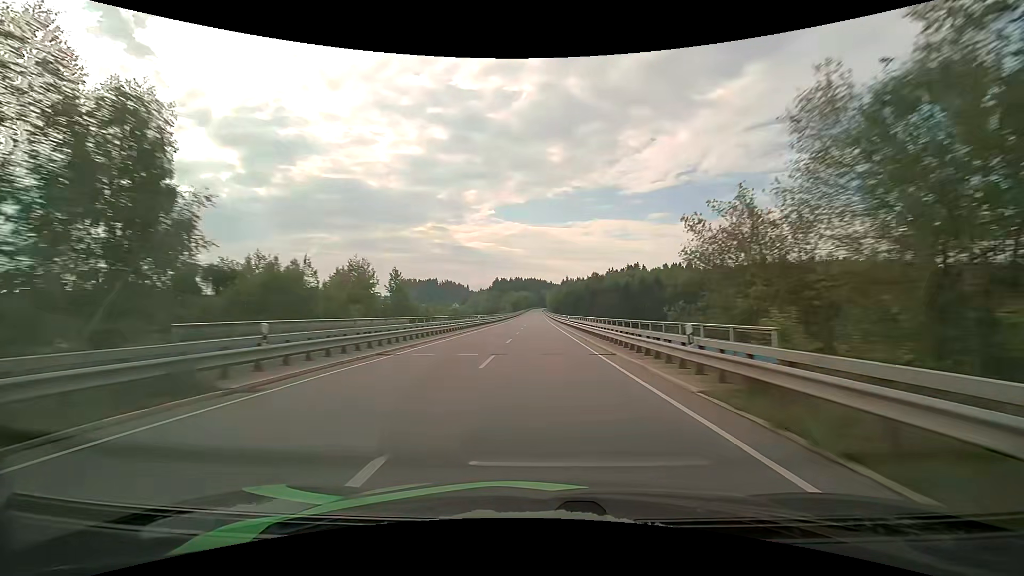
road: primary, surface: asphalt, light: Day
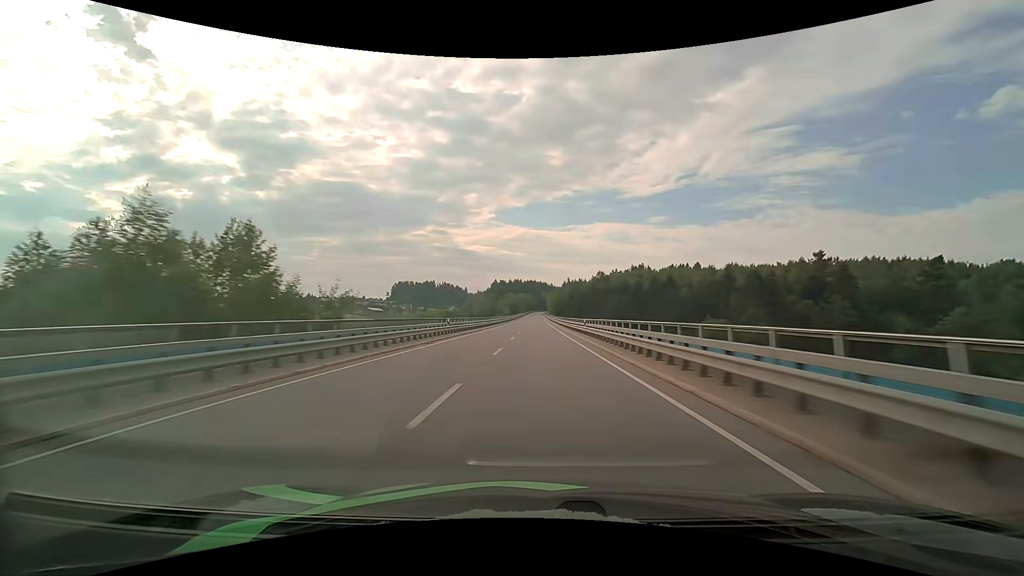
(0.0, +19.2) m; 0°
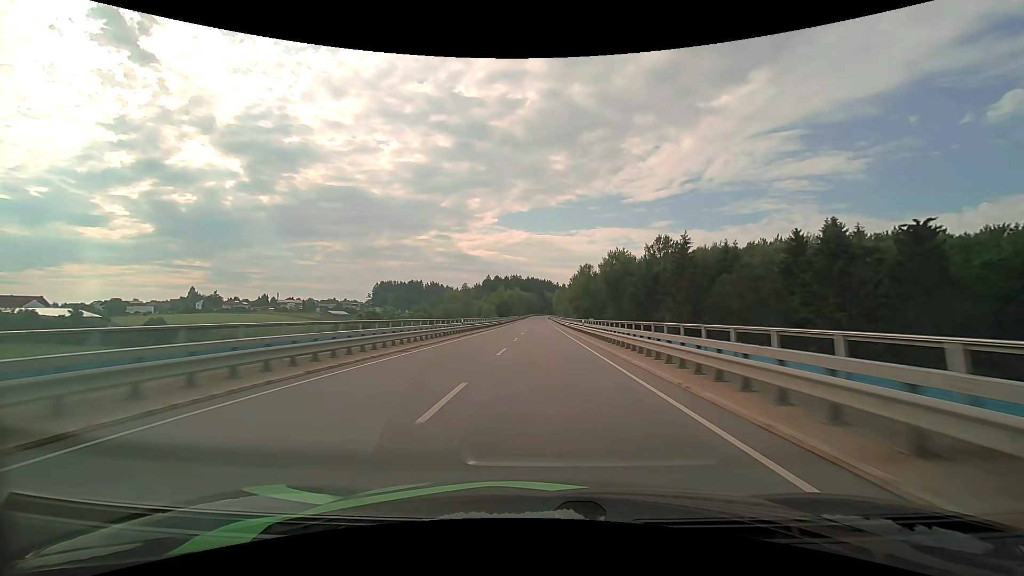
(-0.3, +95.6) m; 0°
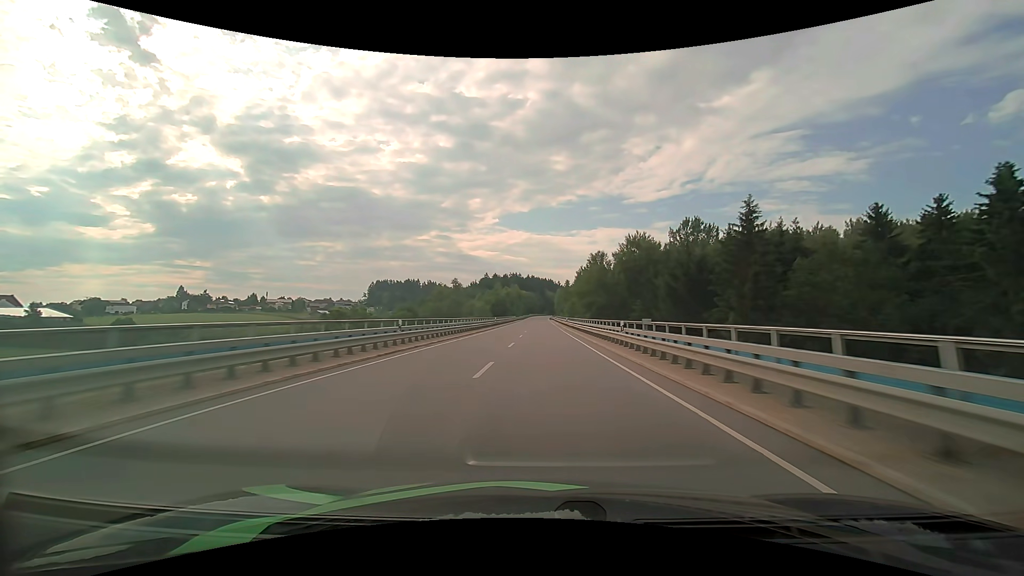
(0.0, +18.9) m; 0°
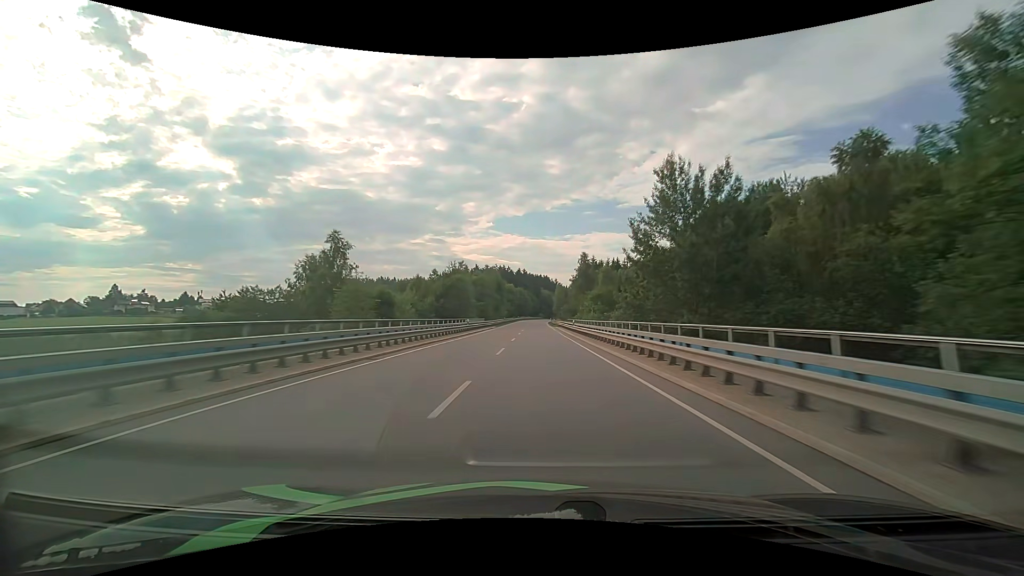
(+0.4, +75.2) m; +1°
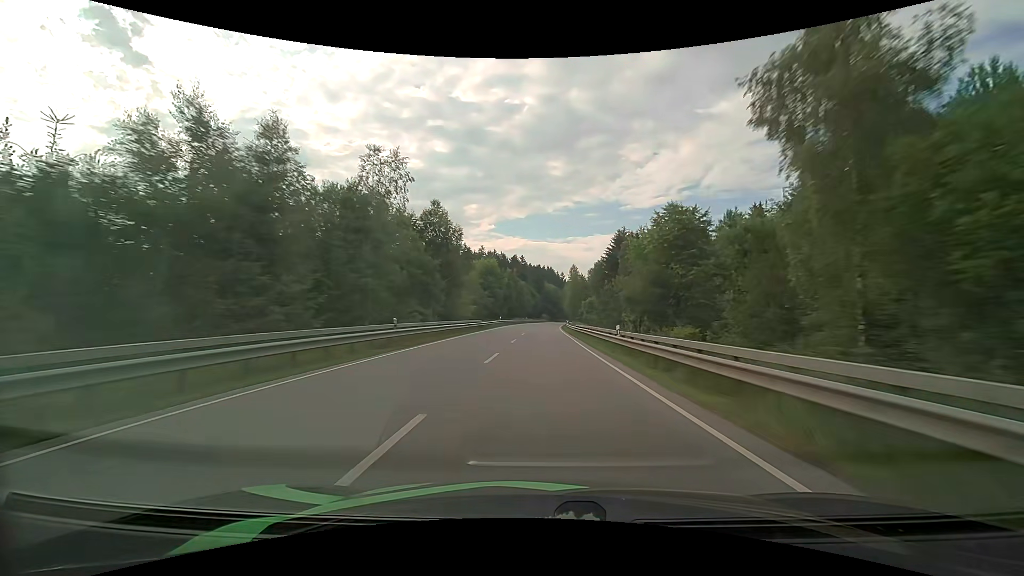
(-0.3, +74.6) m; 0°
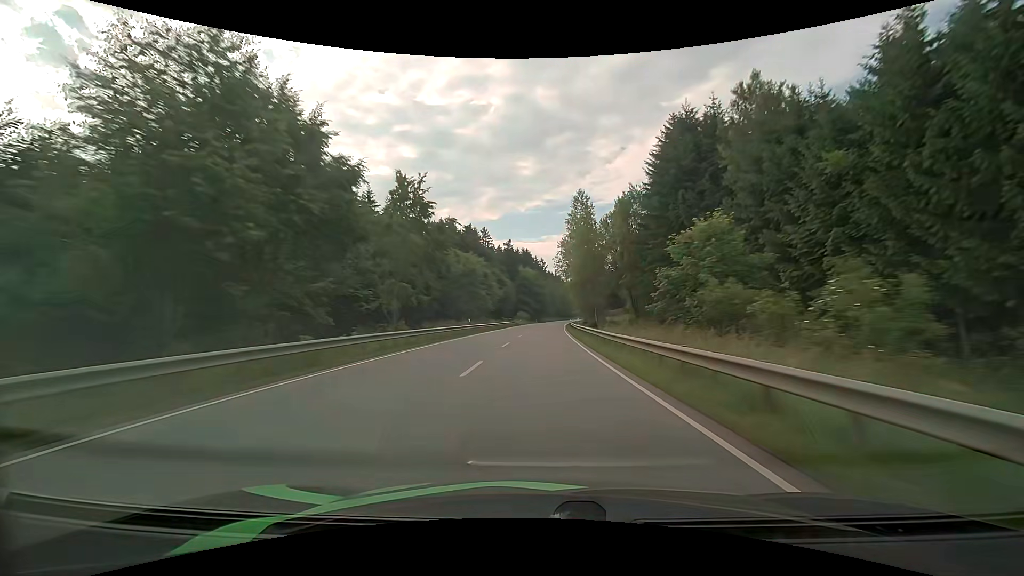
(+1.2, +74.3) m; +2°
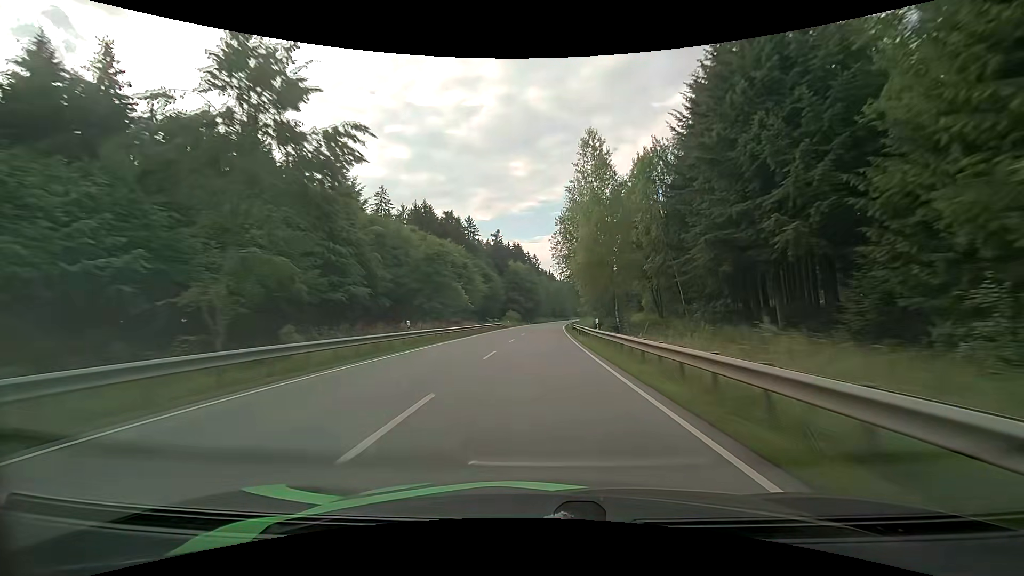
(+0.1, +18.4) m; +1°
(0, +10) (0, +20) (0, +30) (+1, +40) (+1, +50) (+1, +60) (+2, +70) (+2, +80) (+3, +90) (+3, +100) m
